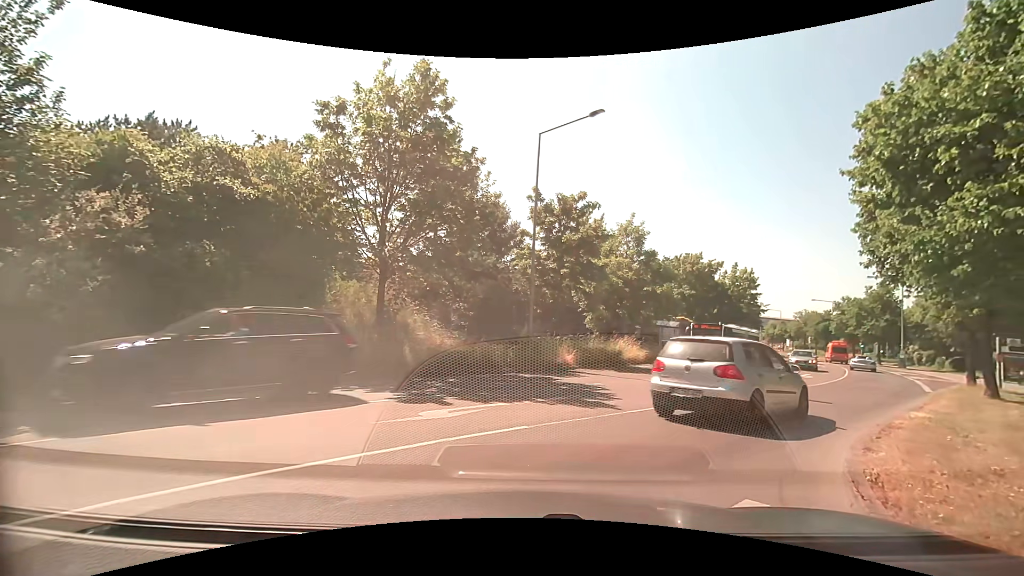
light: Day
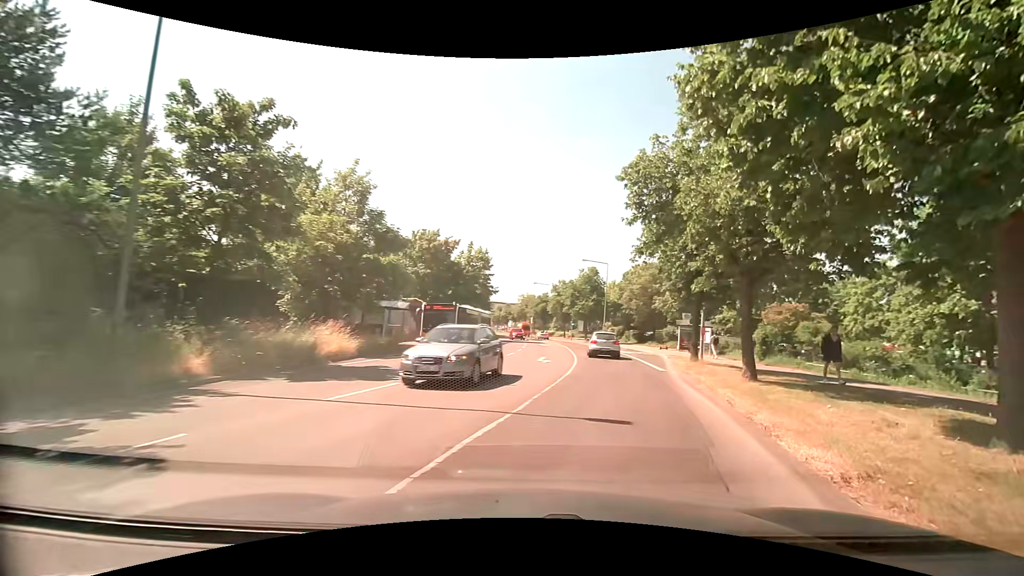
(+2.0, +8.4) m; +30°
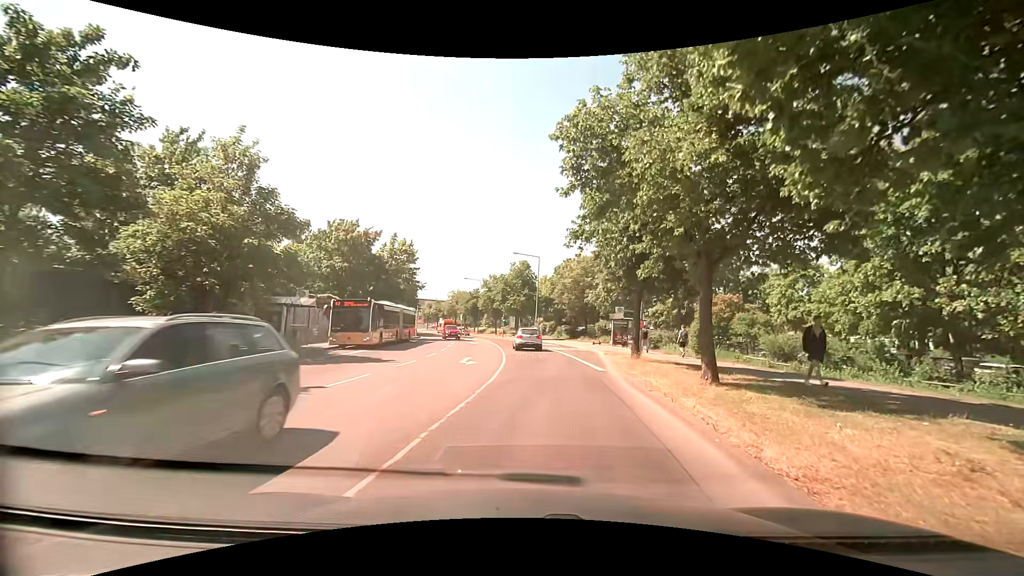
(+0.3, +3.3) m; +8°
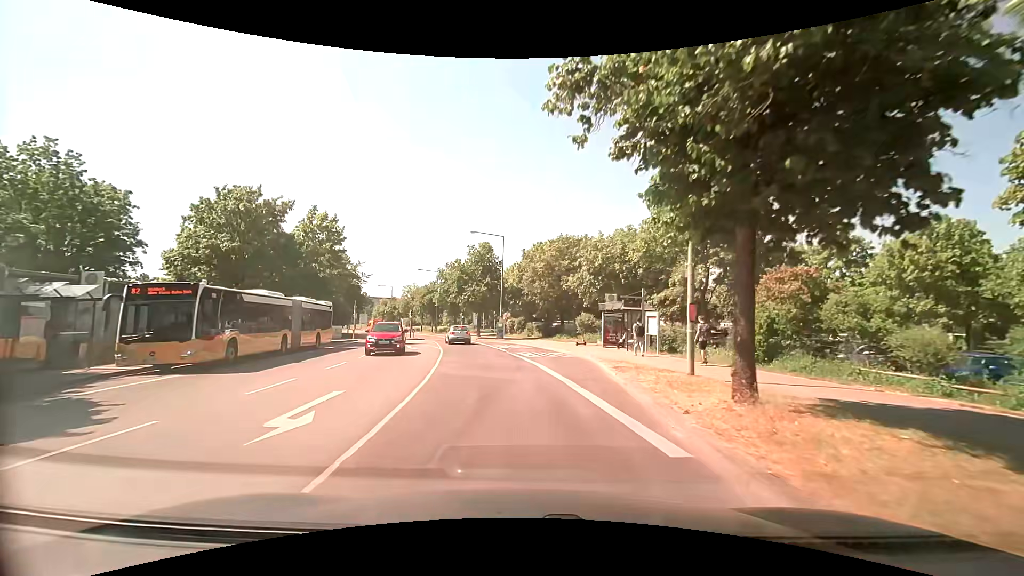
(+0.7, +12.8) m; +3°
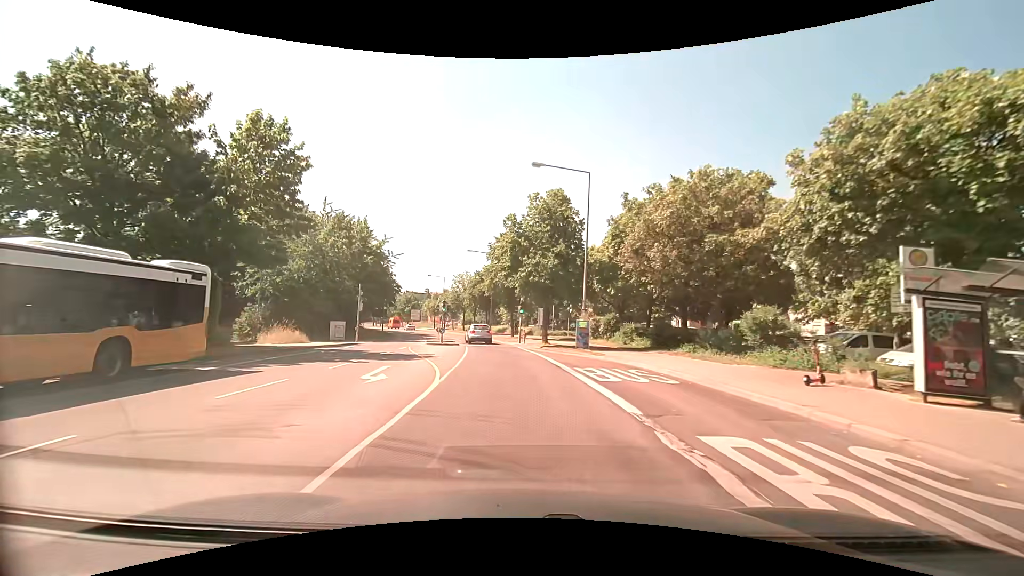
(-1.6, +20.5) m; -7°
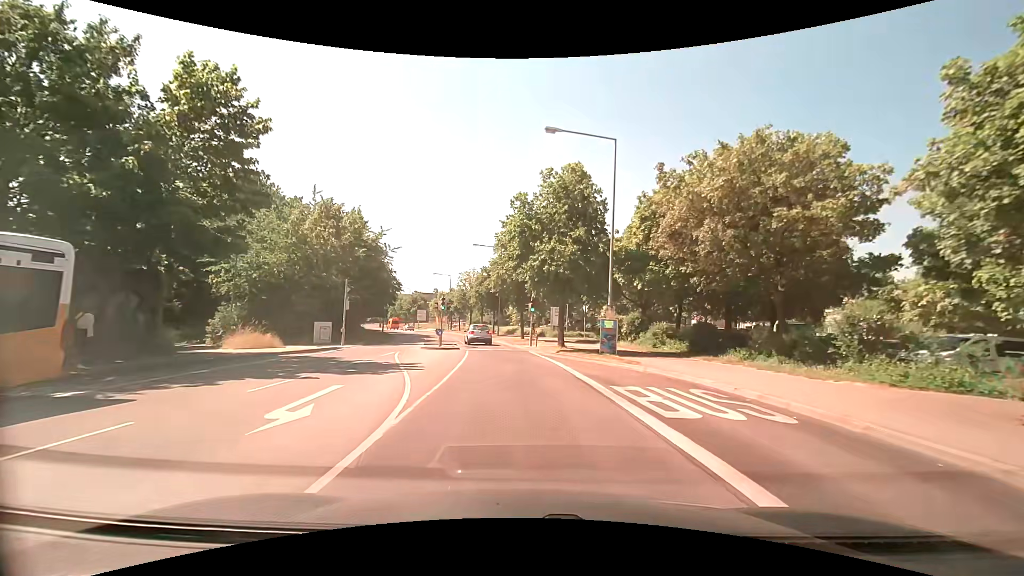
(-0.2, +5.1) m; -2°
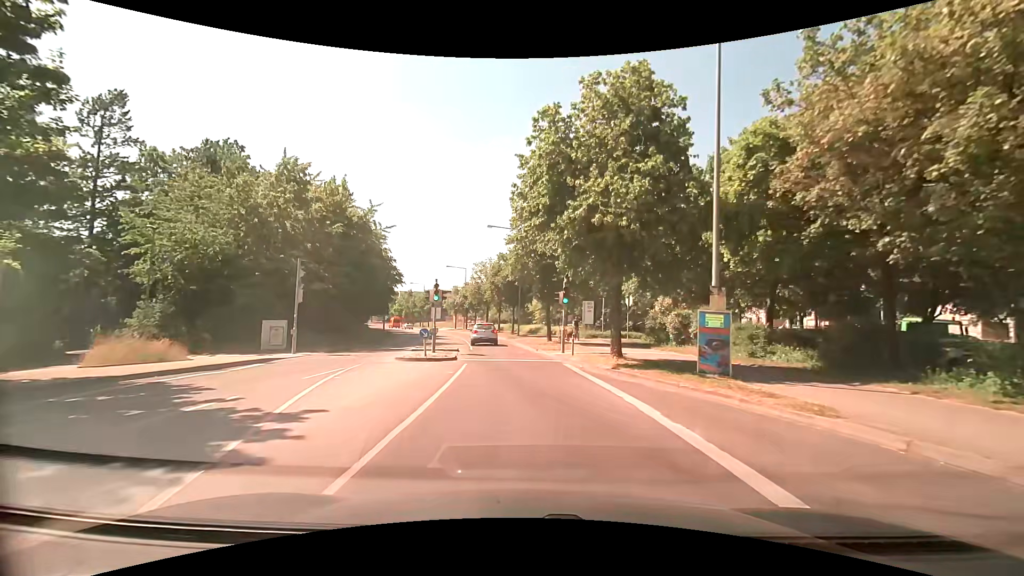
(-0.3, +10.0) m; -3°
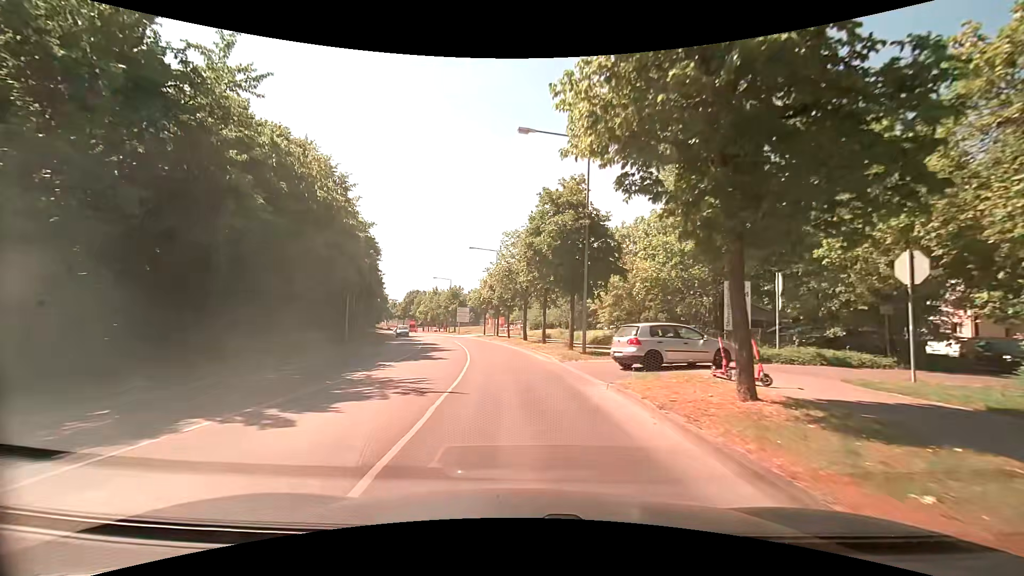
(-1.1, +24.2) m; -5°
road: tertiary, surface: asphalt
(0, +10) (-1, +20) (-2, +30) (-4, +40) (-6, +50) (-8, +59) (-11, +69) (-13, +79) (-17, +88) (-20, +97) m
